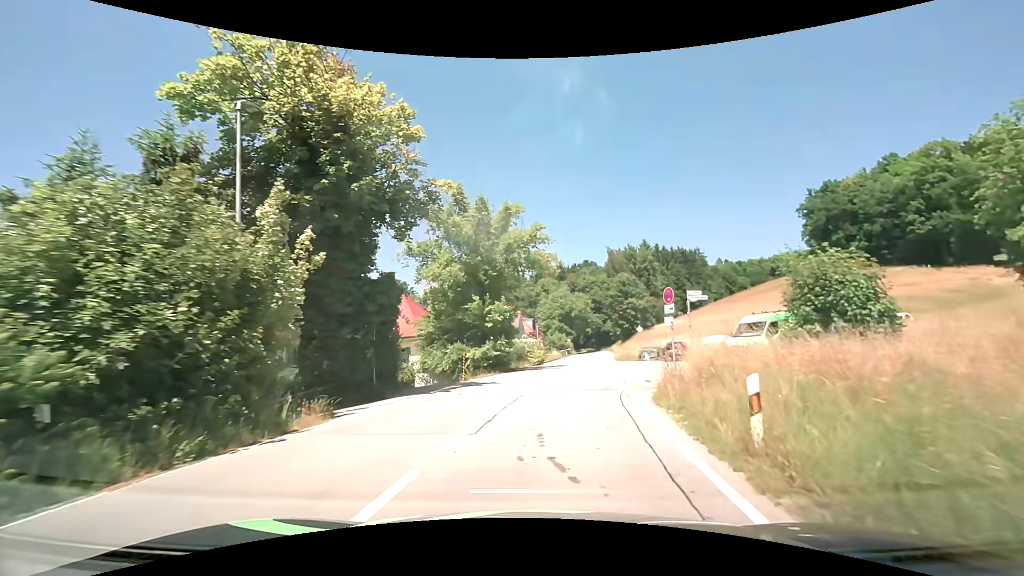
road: tertiary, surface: asphalt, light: Day
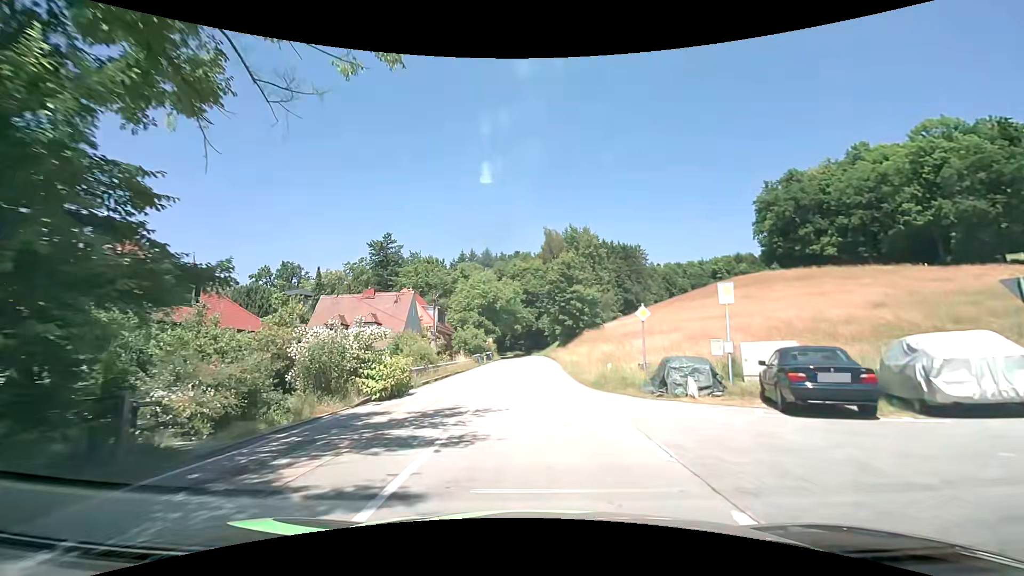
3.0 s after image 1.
(+2.4, +26.2) m; +8°
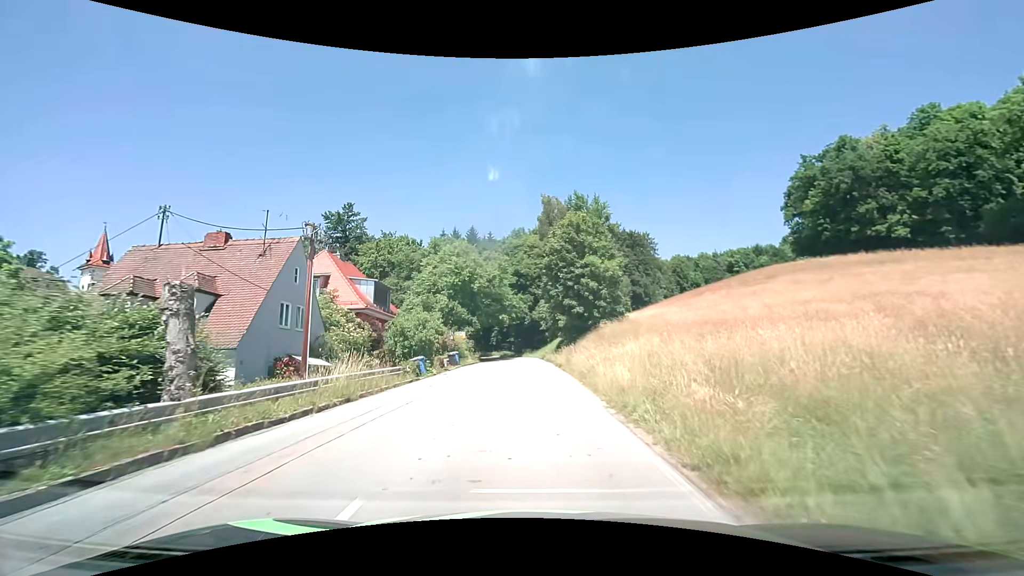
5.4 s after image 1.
(+0.2, +21.6) m; +1°
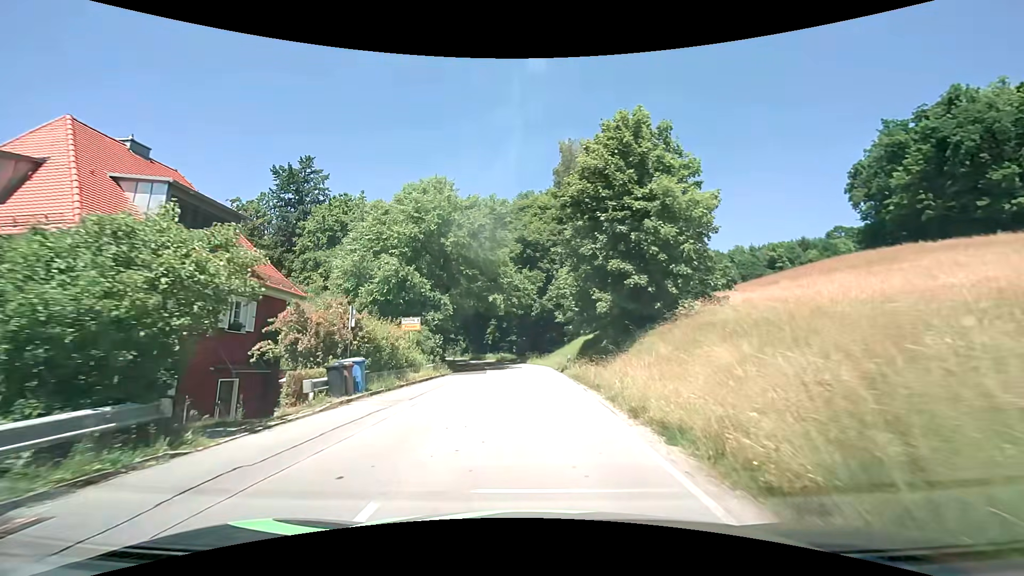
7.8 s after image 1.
(-0.2, +22.1) m; -1°
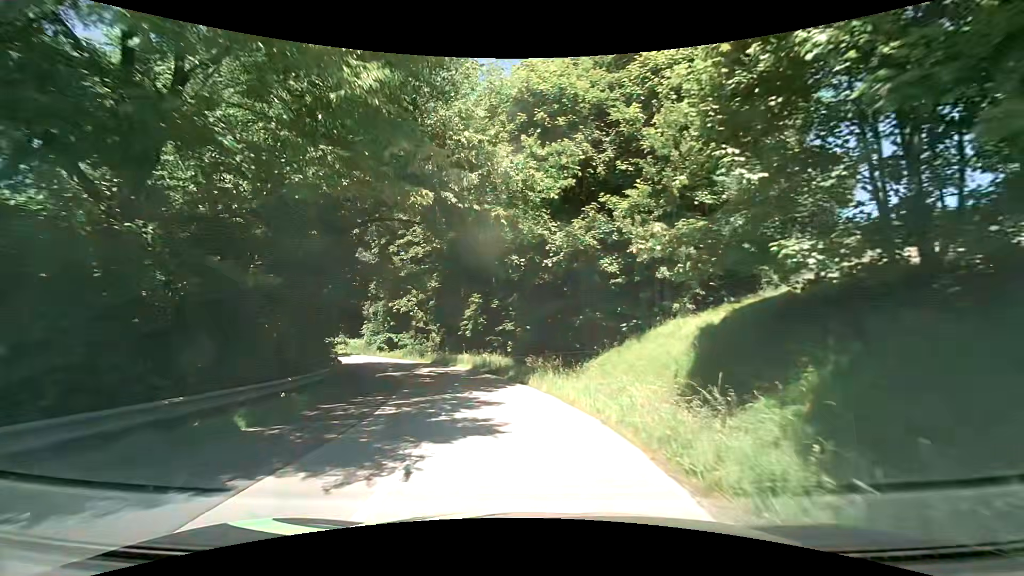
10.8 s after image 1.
(0.0, +27.8) m; -1°
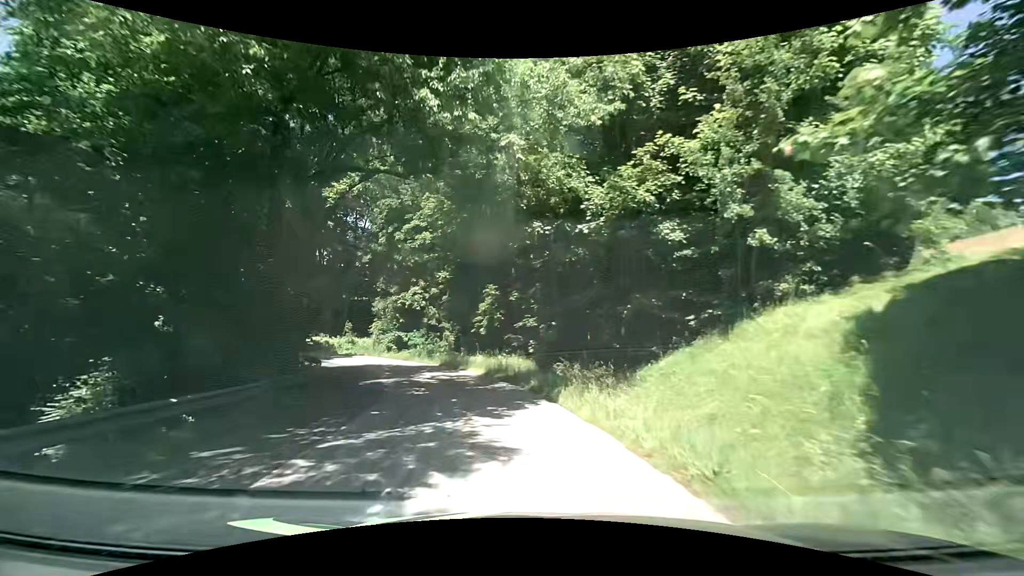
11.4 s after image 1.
(-0.1, +5.5) m; -3°
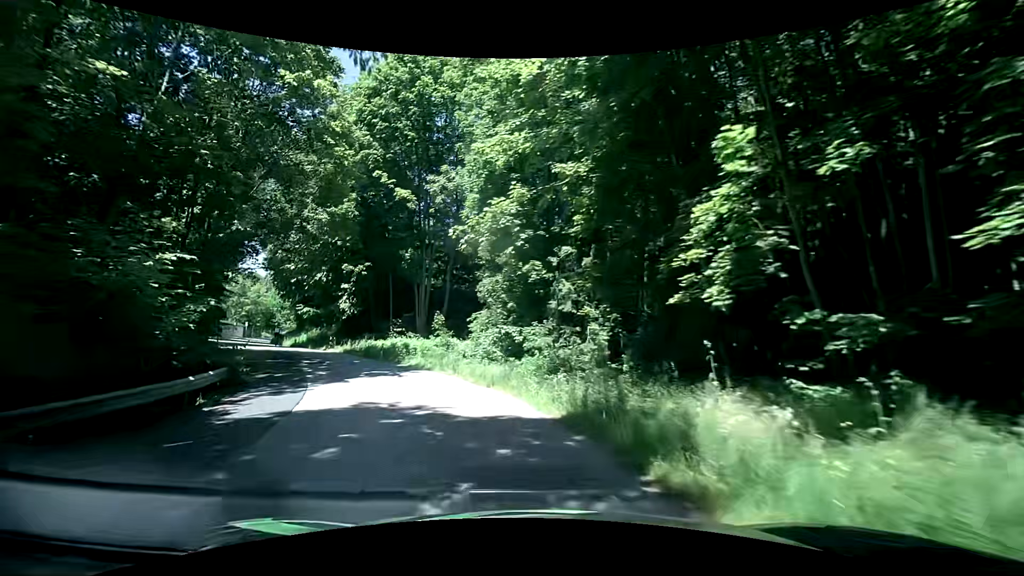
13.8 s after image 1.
(-2.7, +22.0) m; -13°
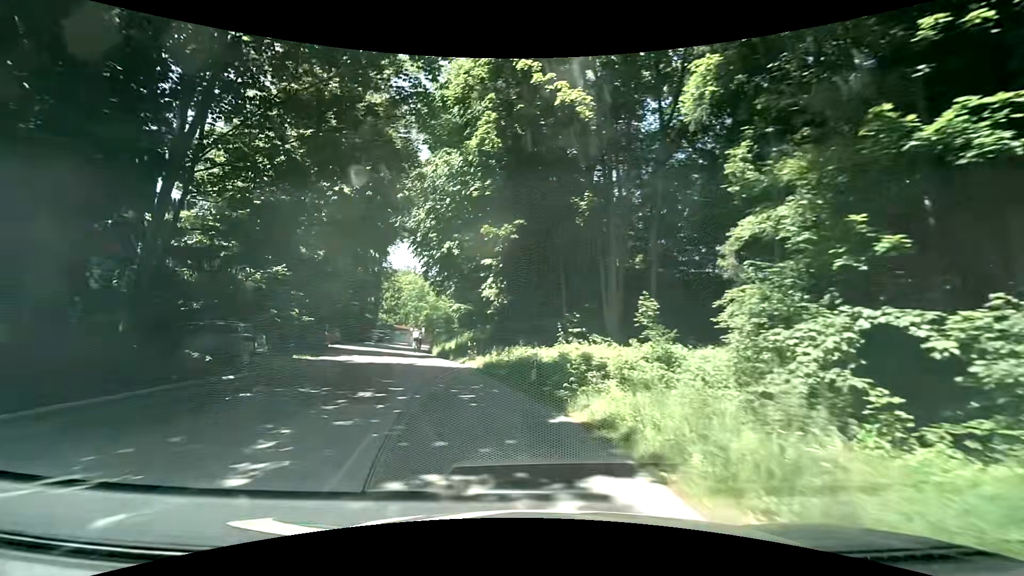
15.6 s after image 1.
(-3.5, +15.8) m; -21°
